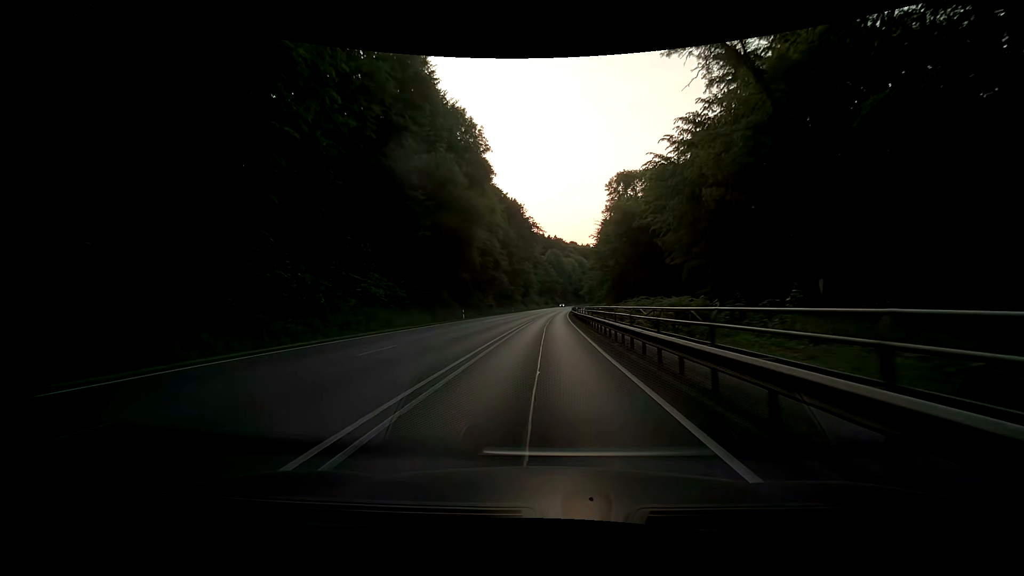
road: primary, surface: asphalt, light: Day
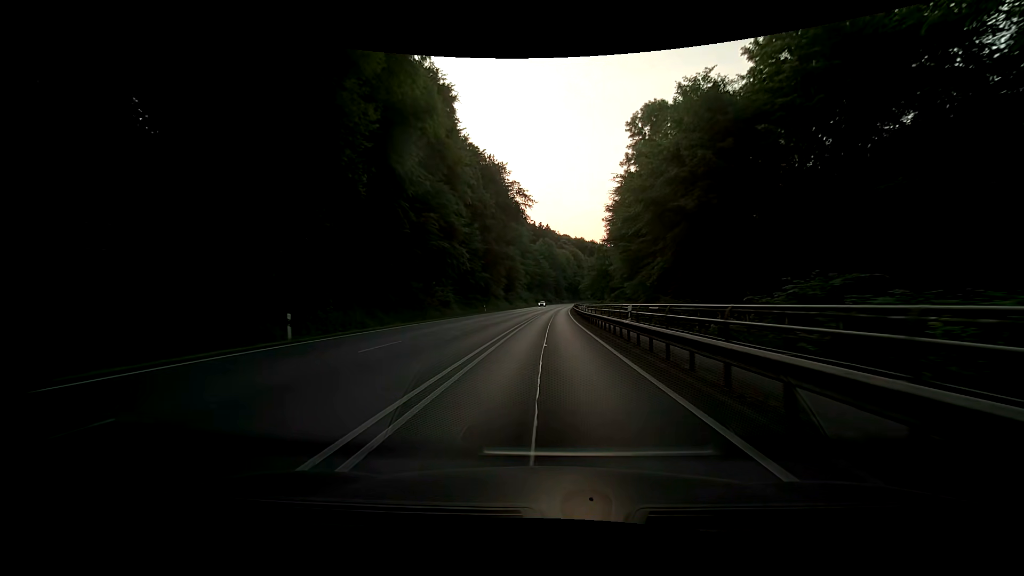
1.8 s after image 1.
(+0.1, +35.9) m; +1°
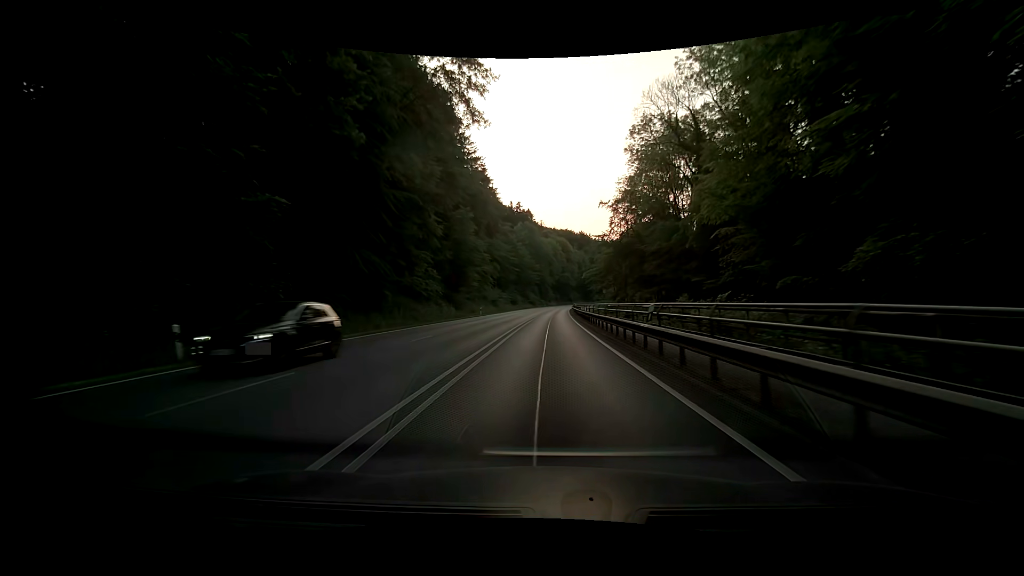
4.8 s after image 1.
(+1.2, +55.3) m; +2°
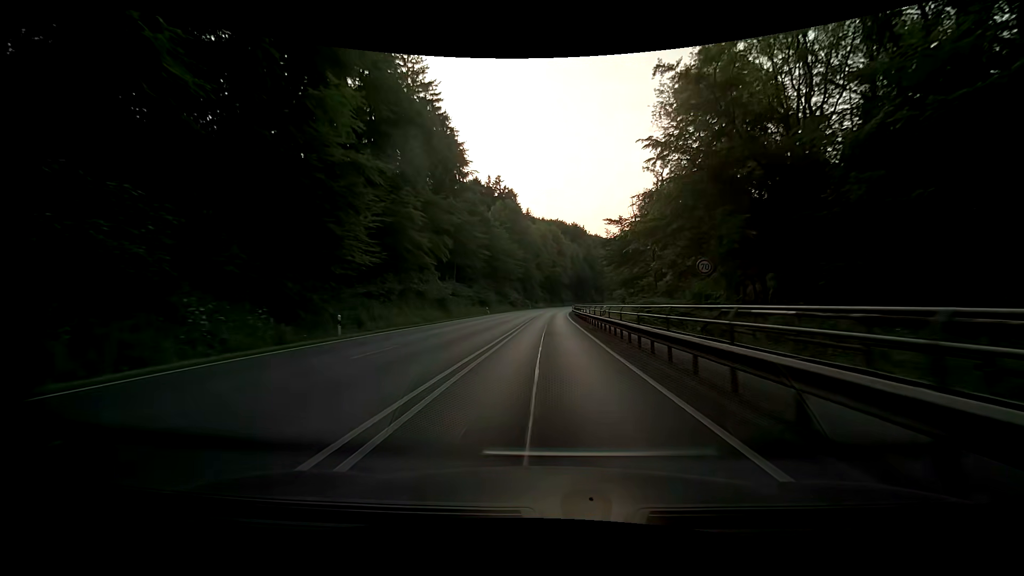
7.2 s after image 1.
(+0.5, +41.2) m; +2°
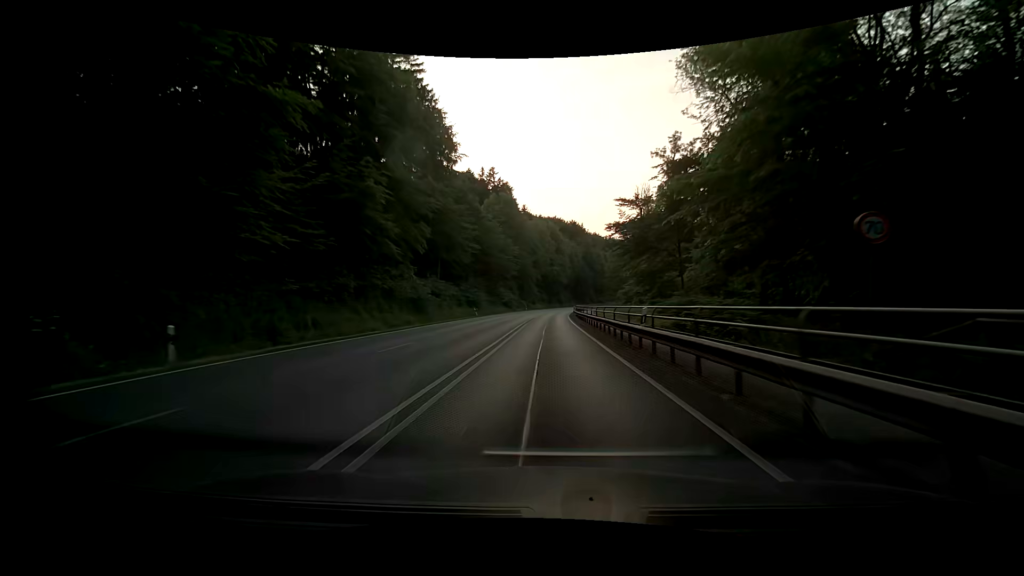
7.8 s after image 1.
(0.0, +10.1) m; +1°
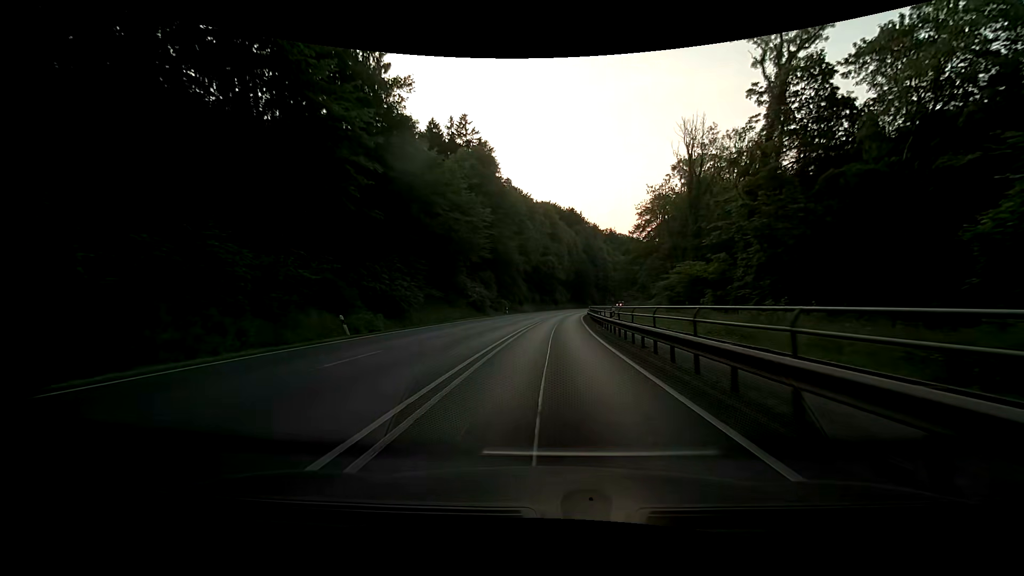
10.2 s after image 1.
(-0.4, +39.9) m; 0°
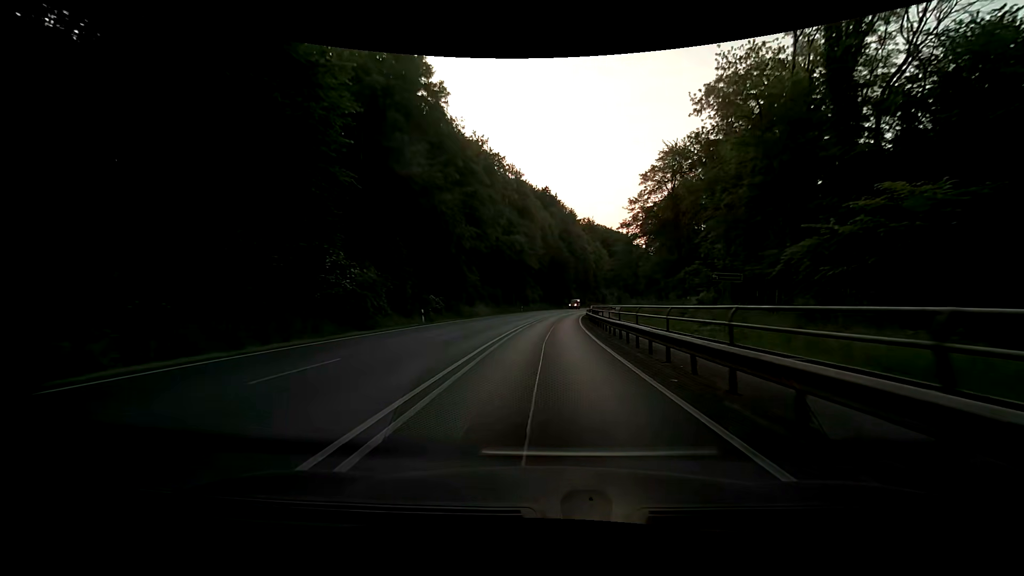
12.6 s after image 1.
(+1.1, +38.4) m; +4°
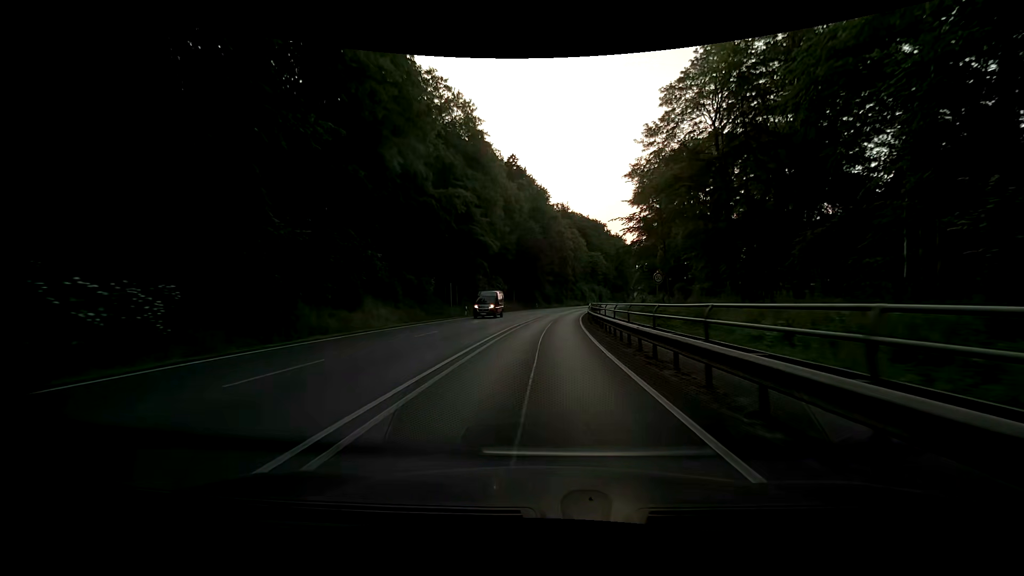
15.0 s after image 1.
(+0.7, +35.8) m; +3°
(0, +10) (0, +20) (+1, +30) (+1, +40) (+2, +50) (+3, +60) (+4, +70) (+6, +80) (+7, +90) (+9, +99) m
